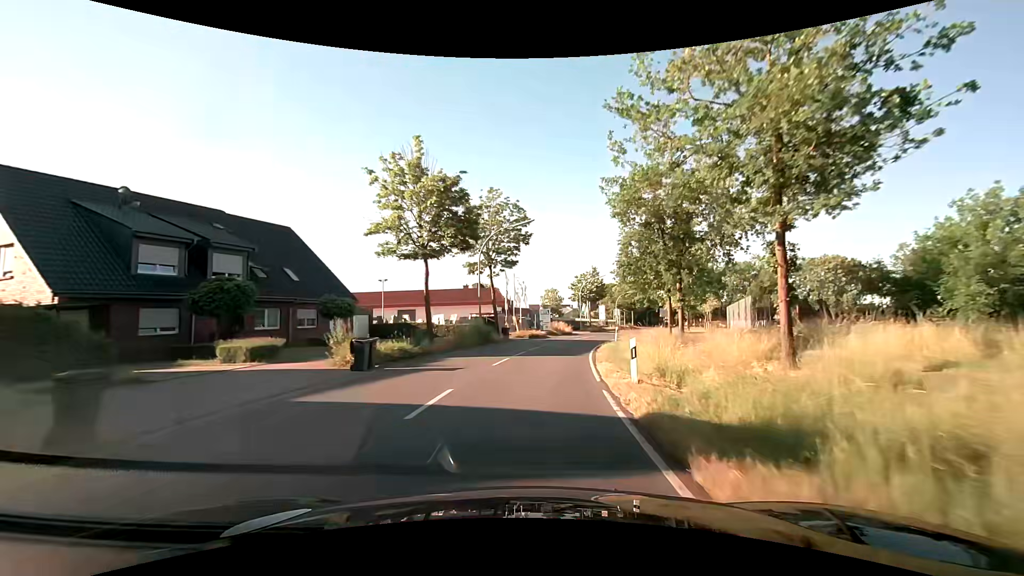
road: secondary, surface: asphalt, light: Day
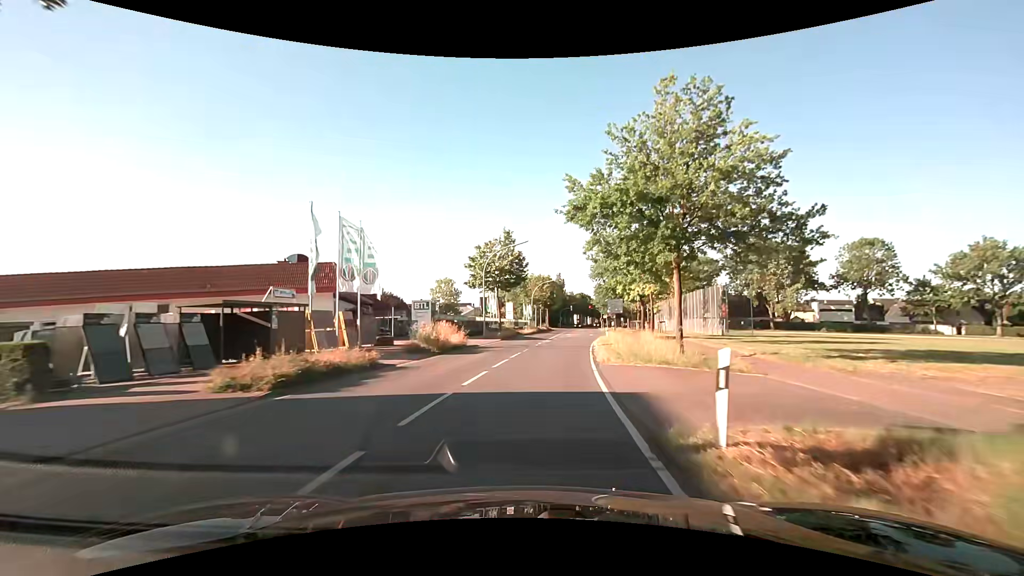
(+3.0, +30.8) m; +11°
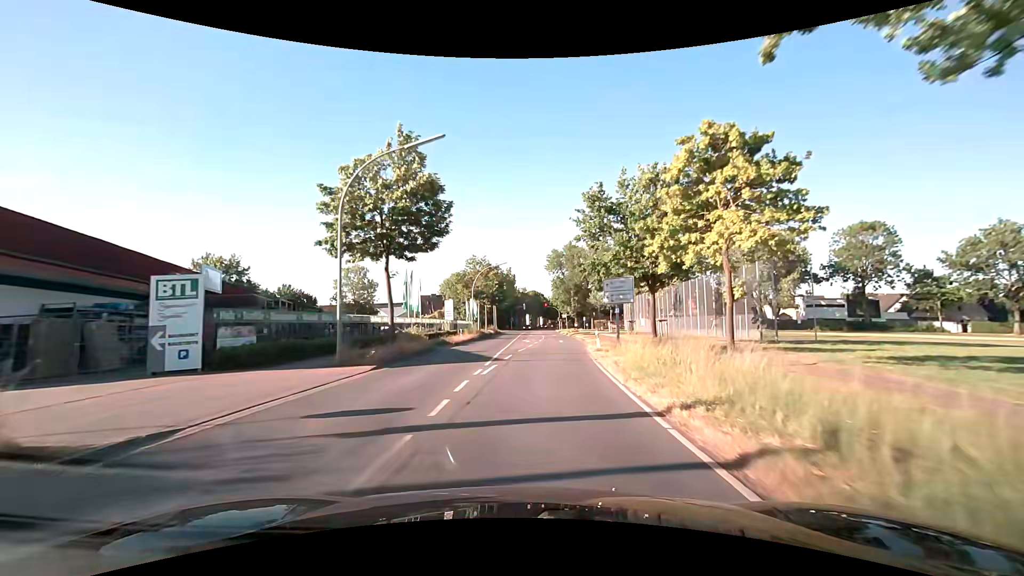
(+1.3, +23.2) m; +6°
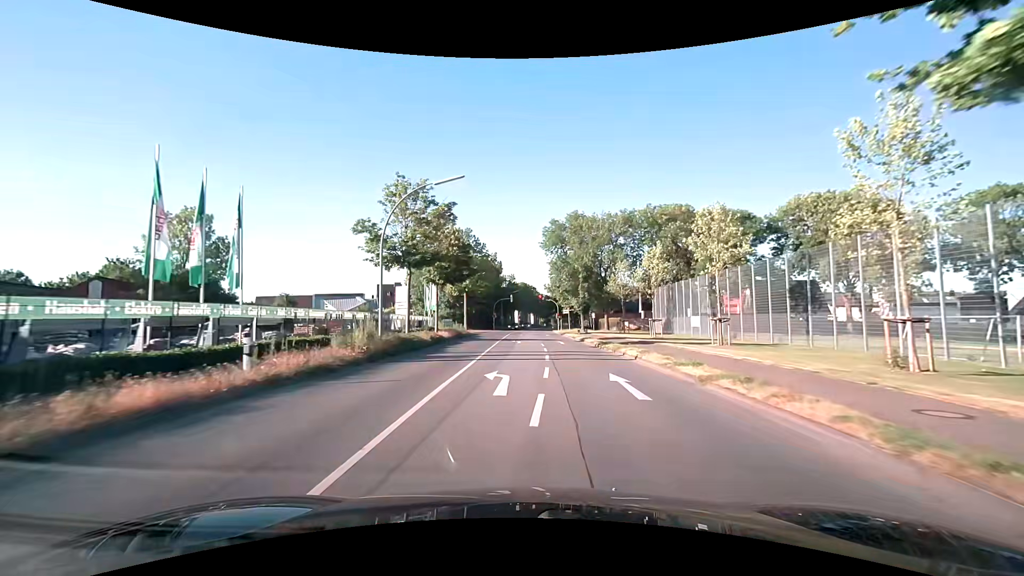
(+0.7, +31.0) m; +2°
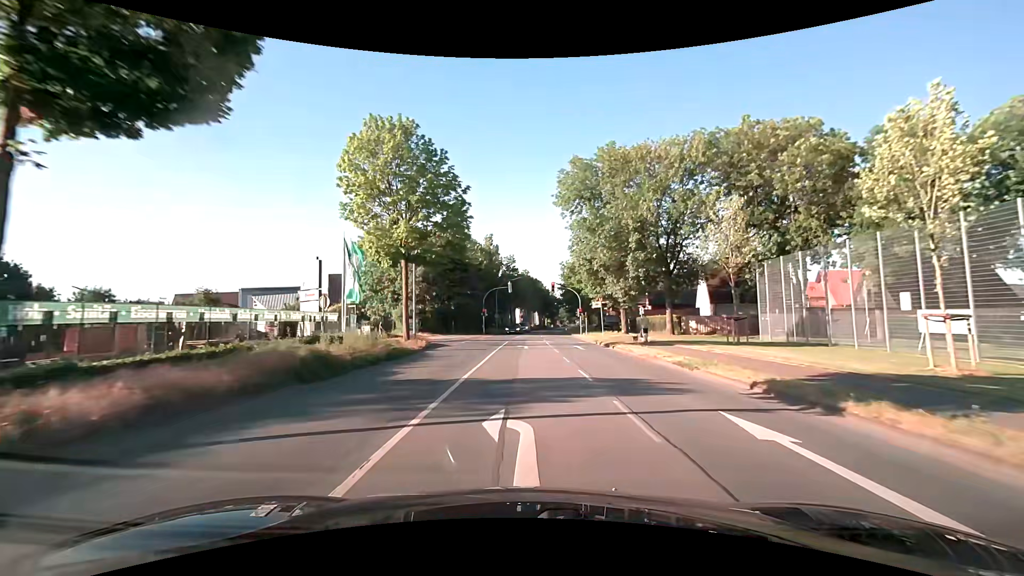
(-0.5, +30.9) m; -1°
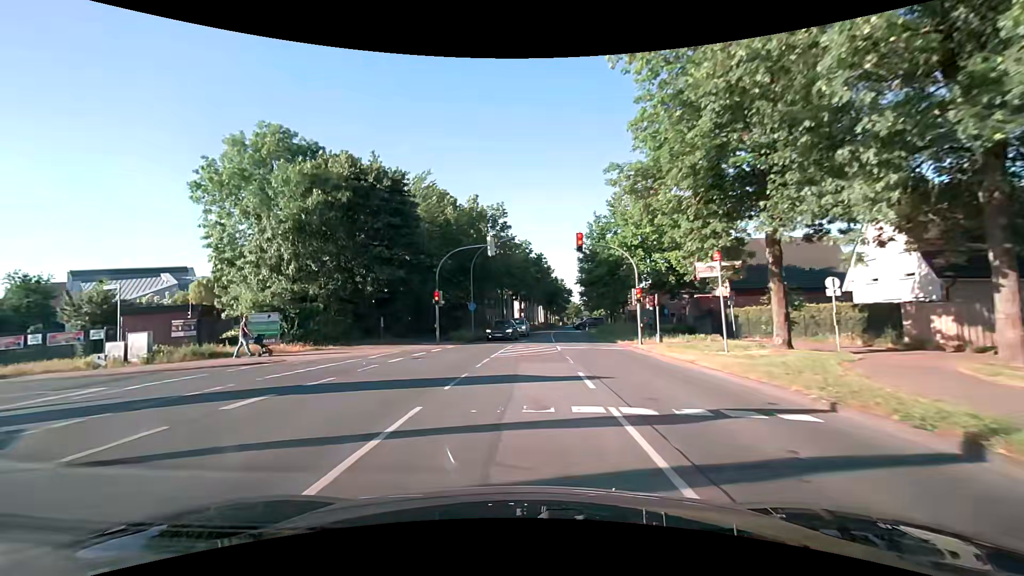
(+0.6, +31.2) m; 0°
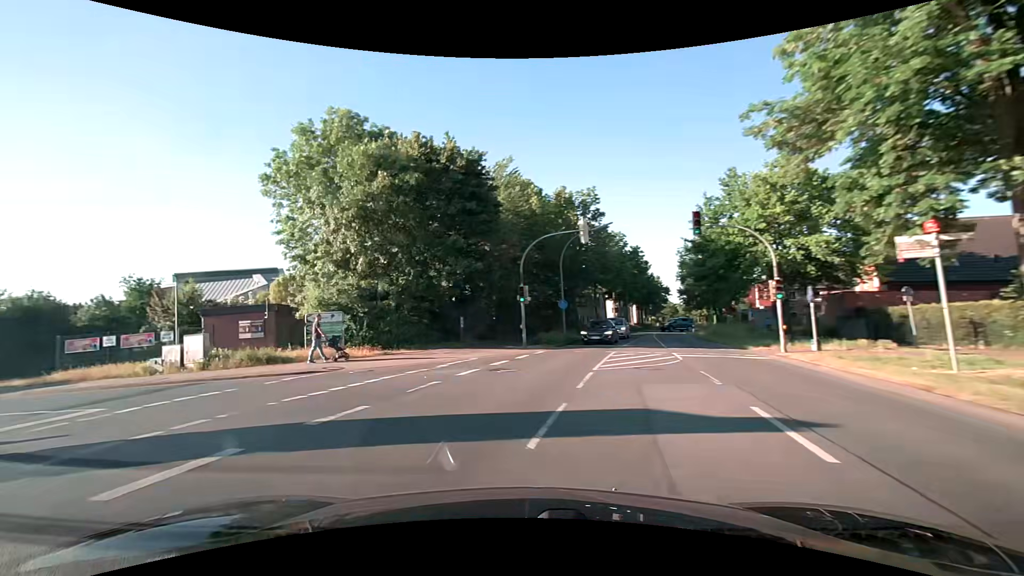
(-0.3, +4.7) m; -9°
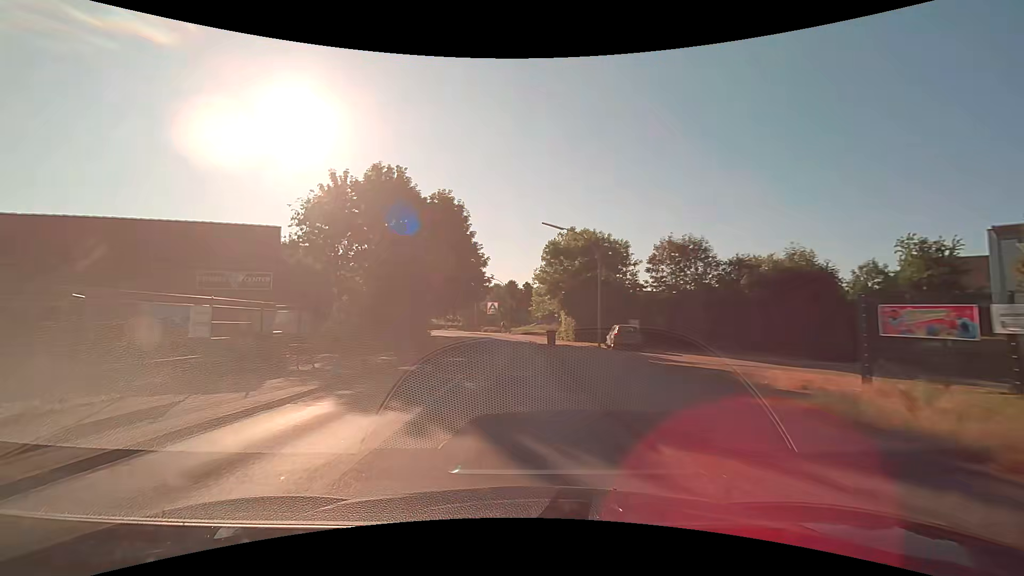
(-13.5, +15.7) m; -74°
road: residential
(0, +10) (0, +20) (0, +30) (-1, +40) (-2, +50) (-3, +60) (-6, +70) (-9, +79) (-12, +88) (-8, +97) m
